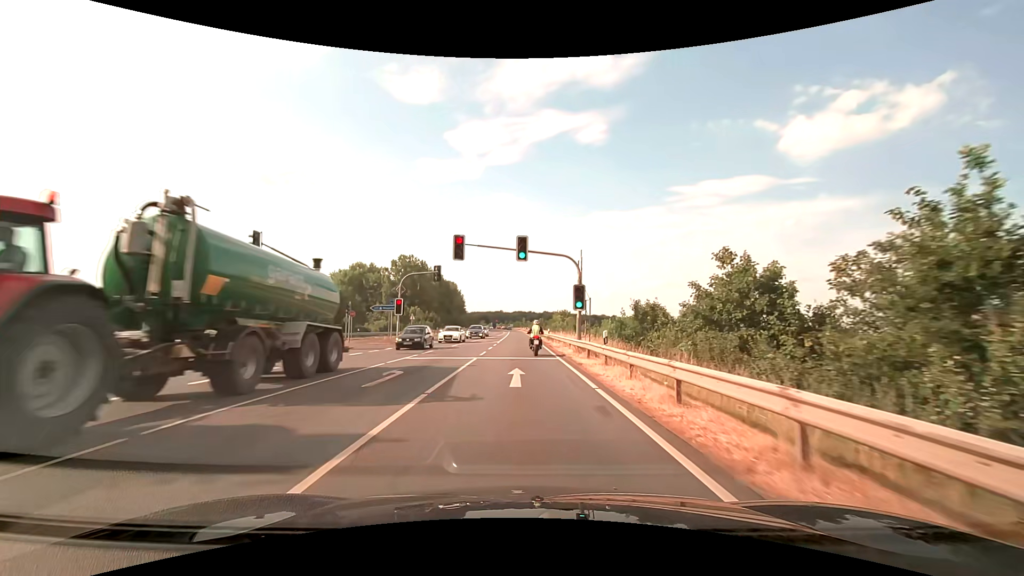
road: primary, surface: asphalt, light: Day
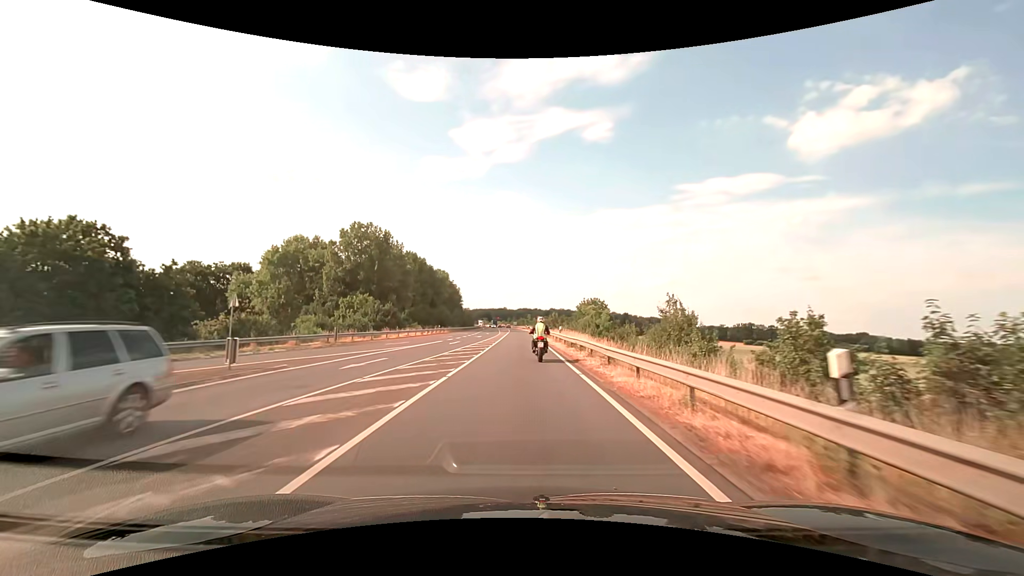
(-0.2, +45.0) m; -1°
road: secondary
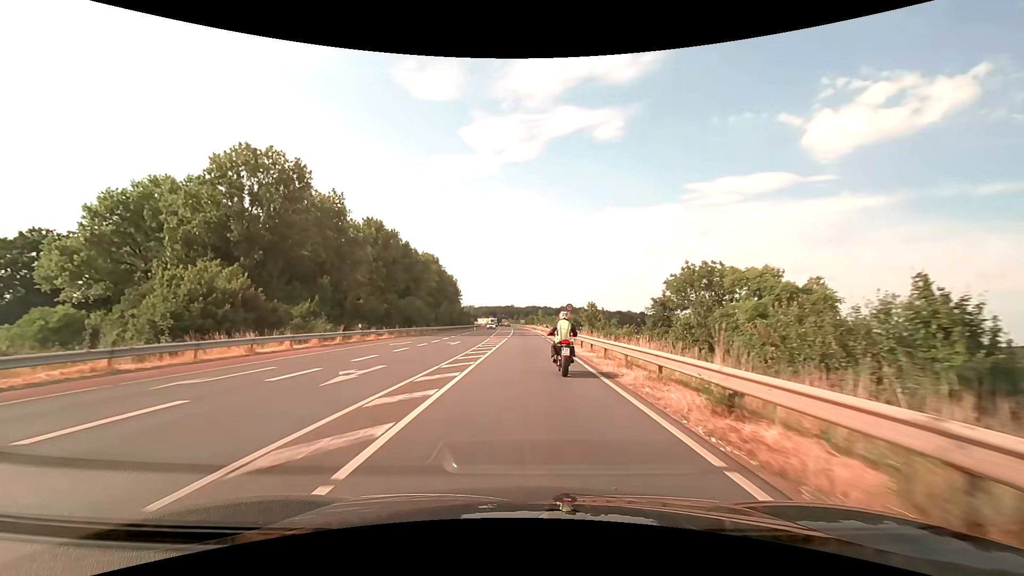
(-0.5, +44.9) m; -1°
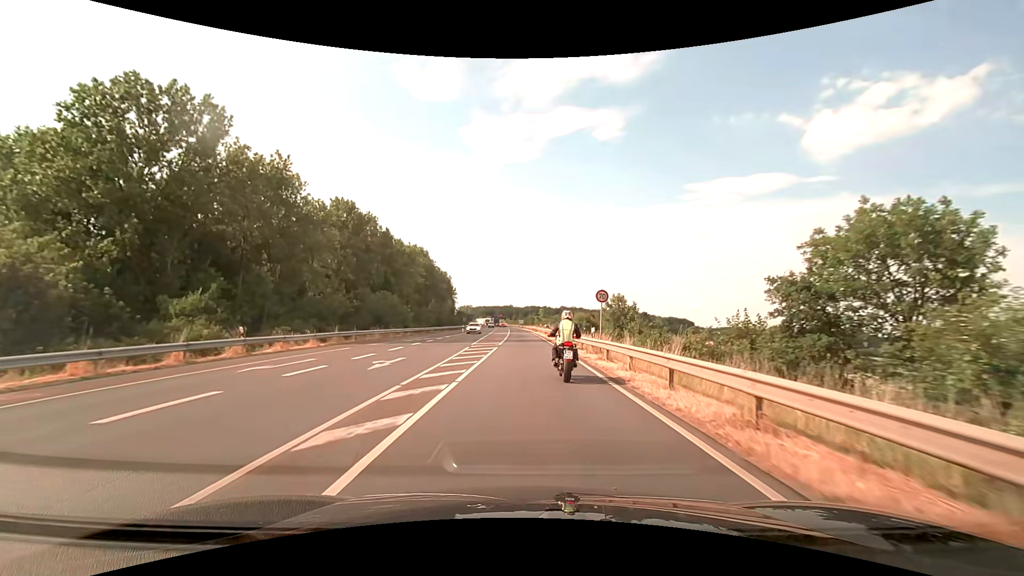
(0.0, +16.6) m; 0°
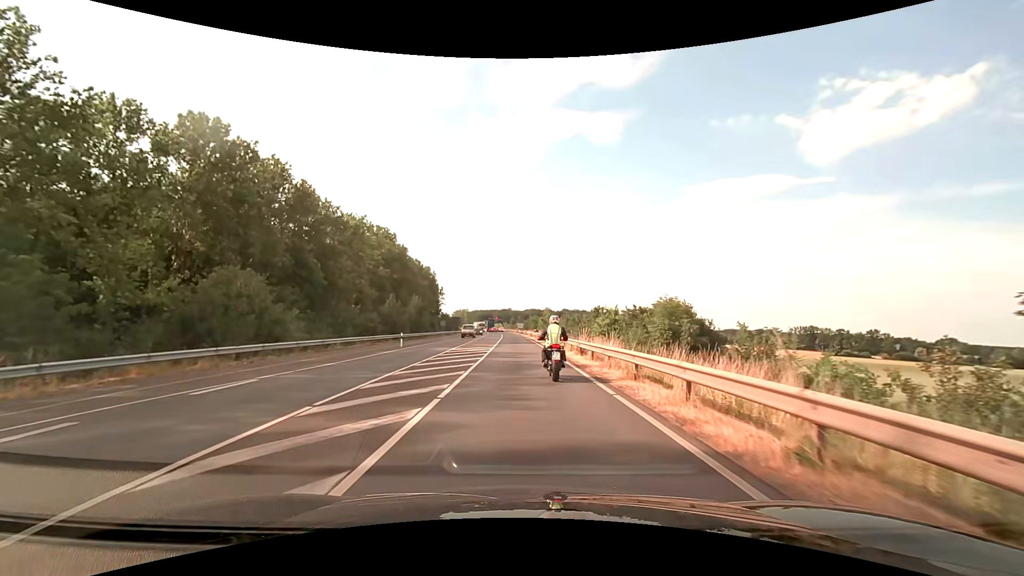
(0.0, +37.7) m; 0°
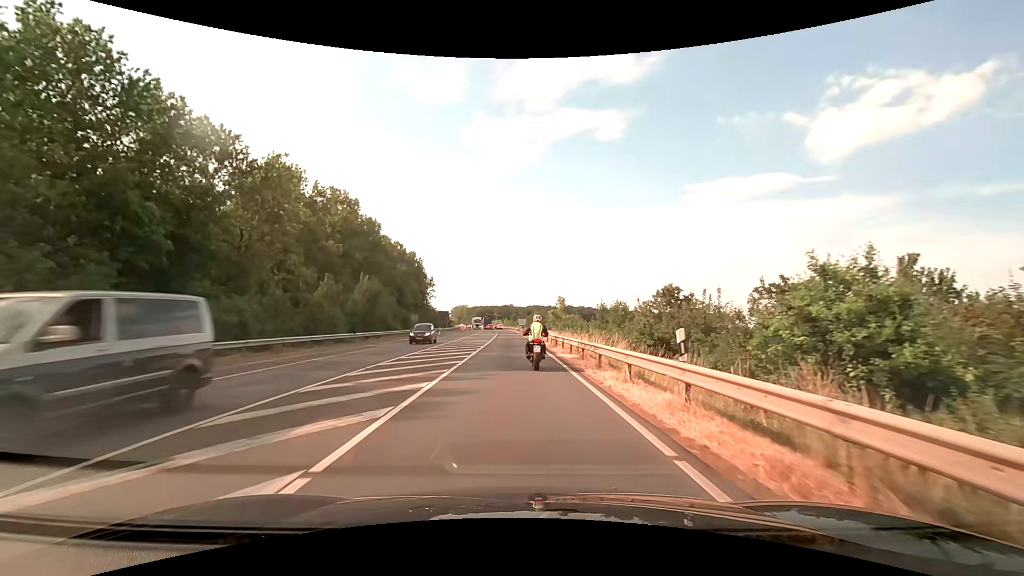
(-0.1, +28.9) m; 0°
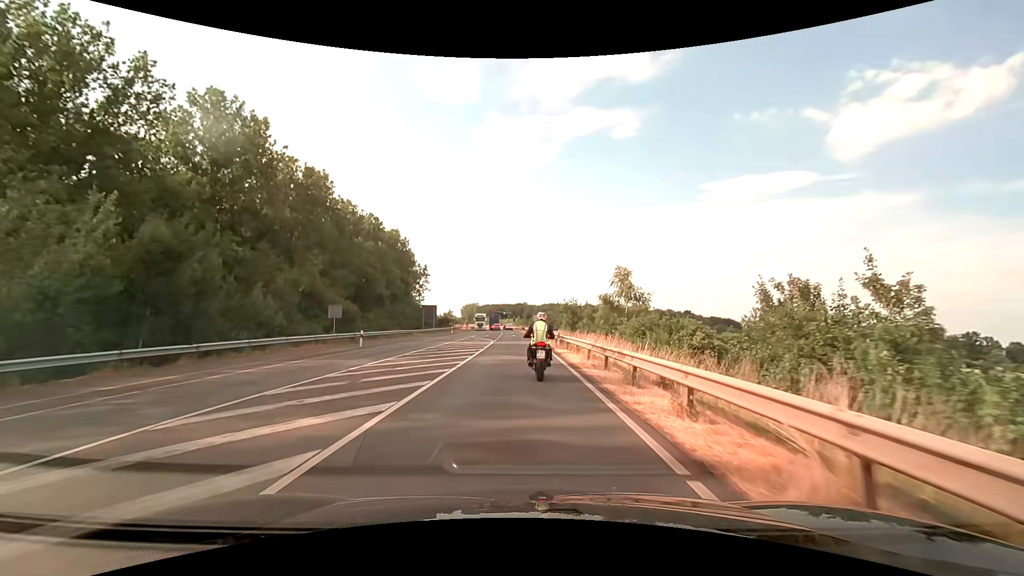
(-0.5, +36.6) m; -2°
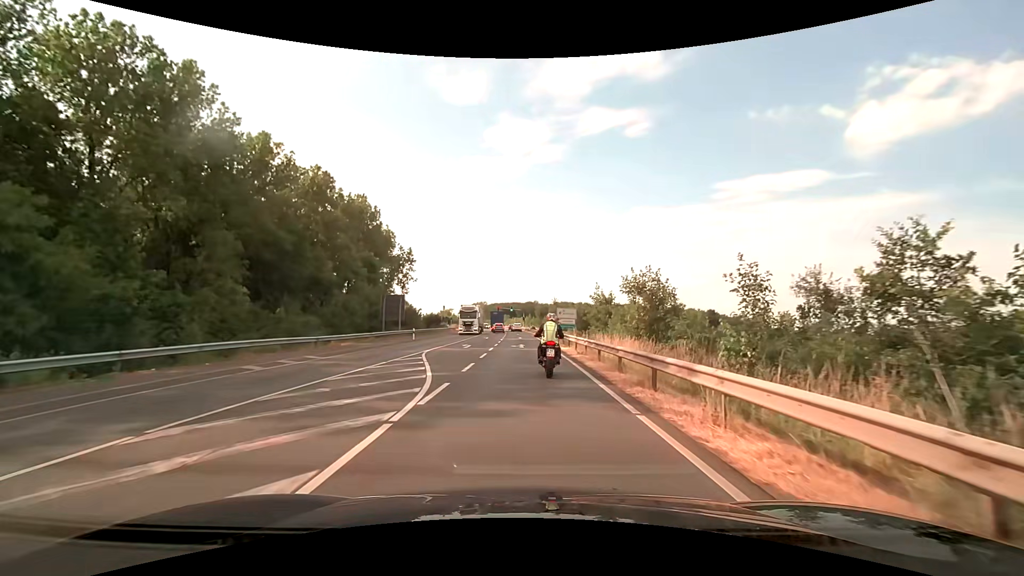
(-0.3, +32.6) m; -1°
(0, +10) (0, +20) (0, +30) (0, +40) (0, +50) (0, +60) (0, +70) (0, +80) (-1, +90) (-1, +100) m
